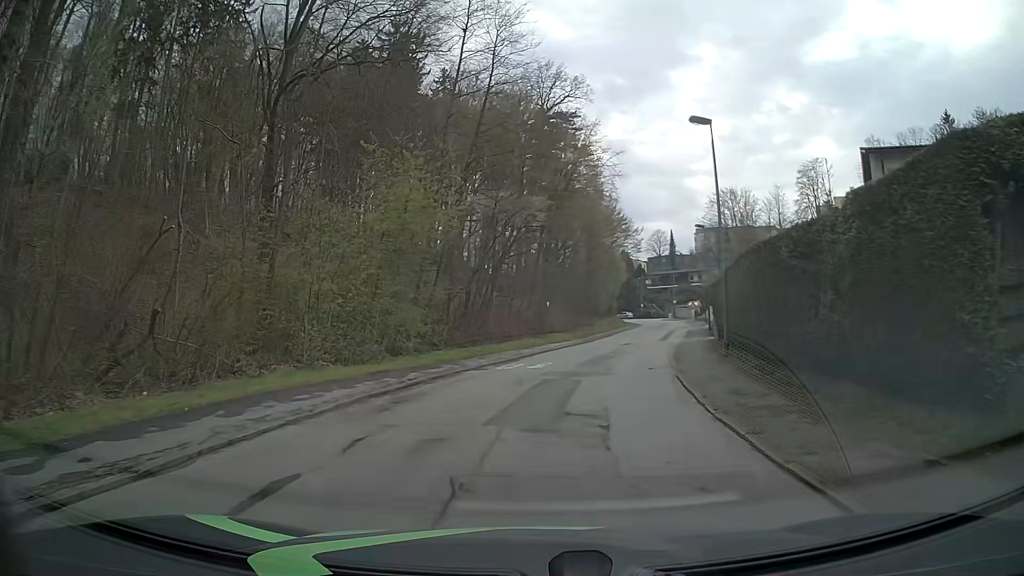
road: residential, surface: asphalt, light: Day
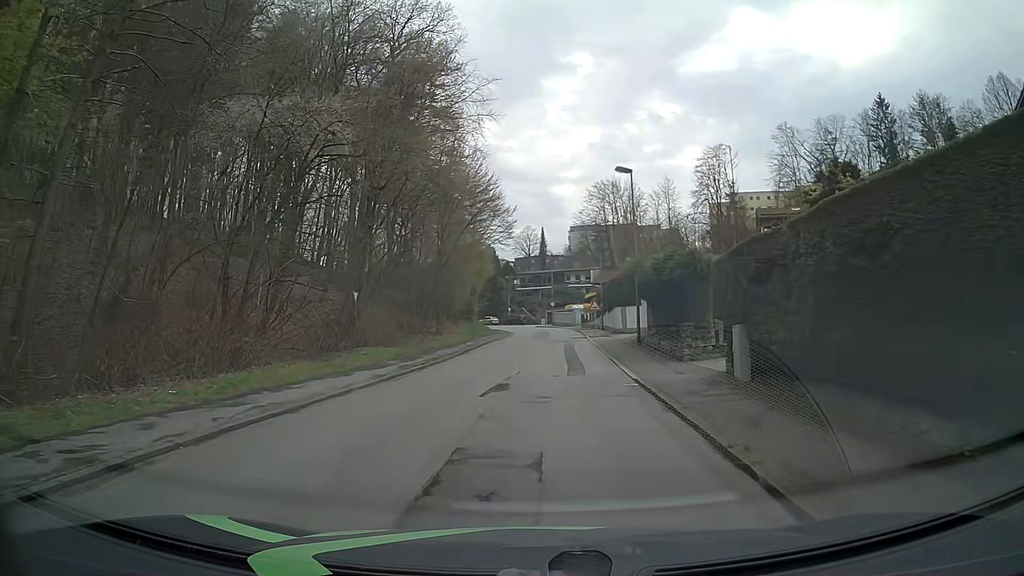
(+2.8, +21.7) m; +12°
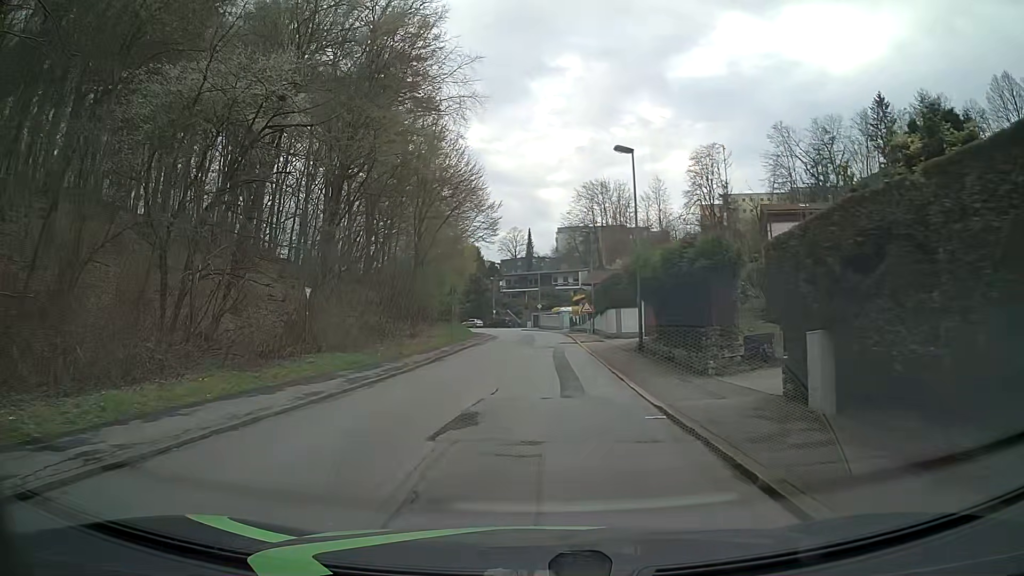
(+0.1, +4.4) m; +2°
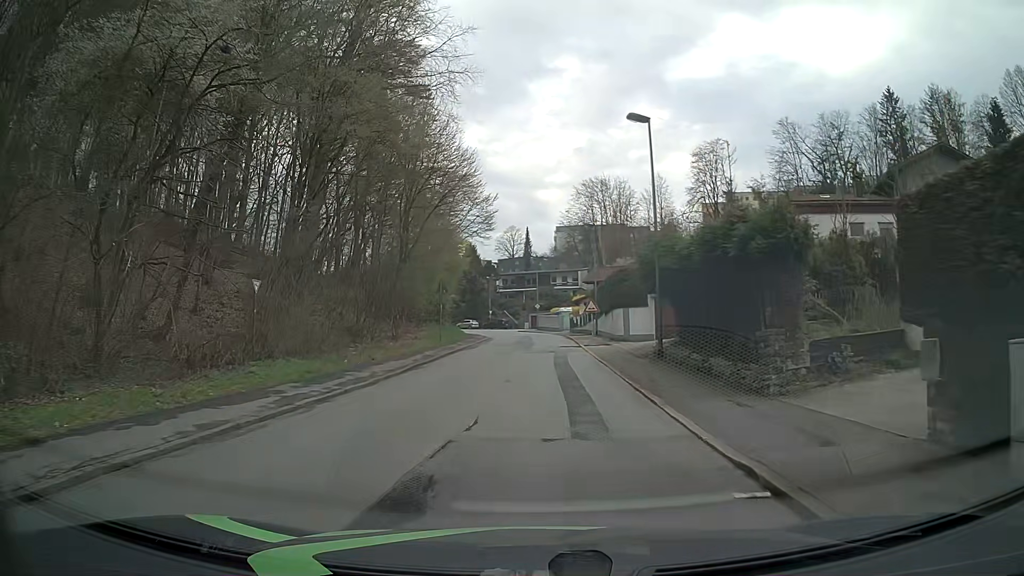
(0.0, +4.4) m; 0°
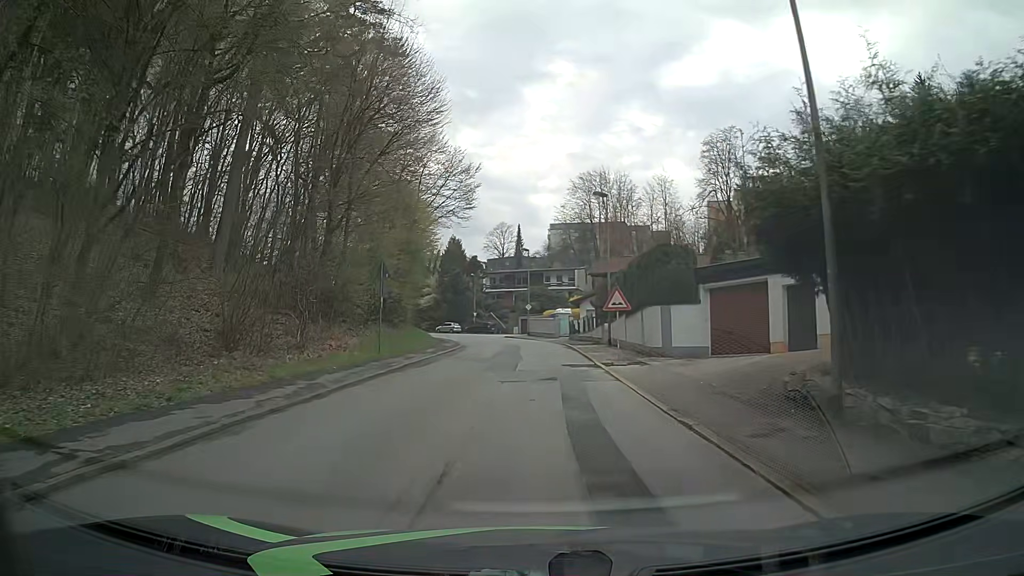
(+0.1, +13.4) m; 0°
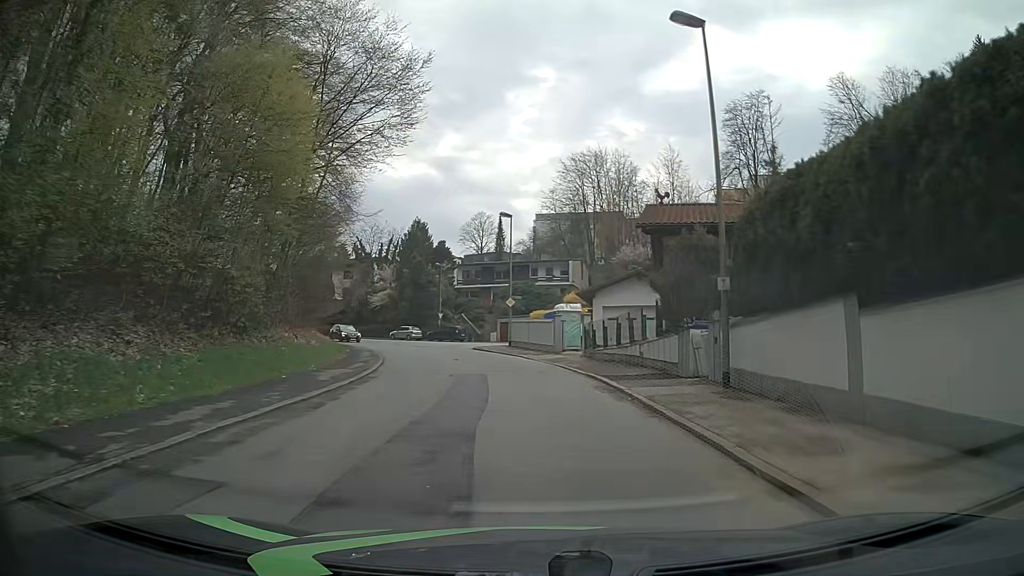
(0.0, +22.2) m; +3°
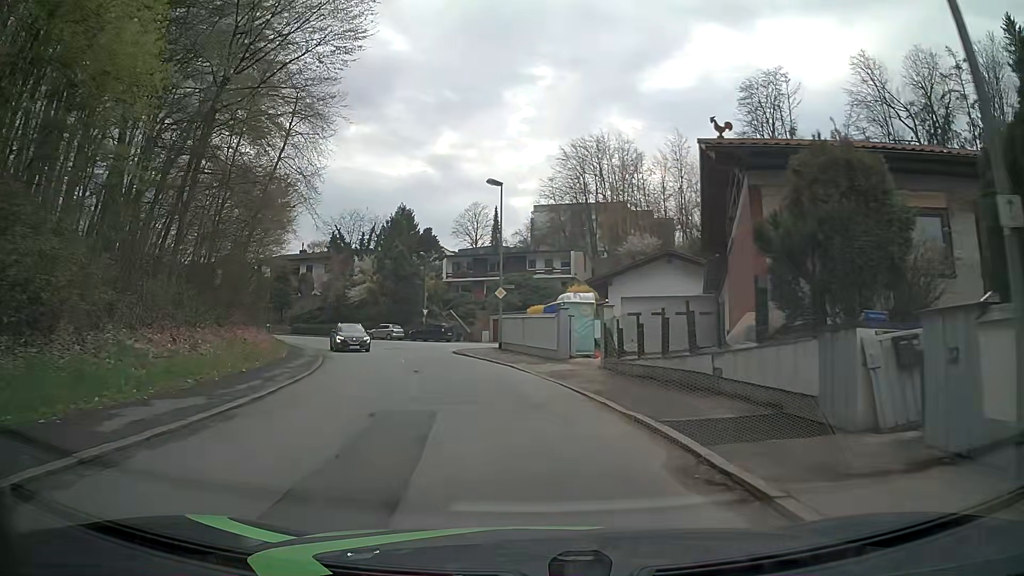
(-0.1, +8.9) m; -1°
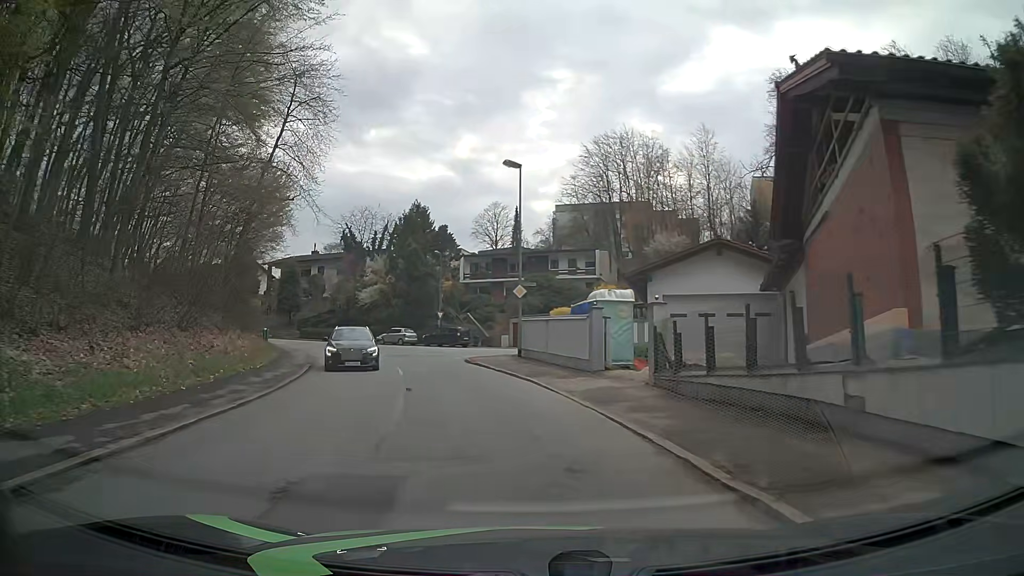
(0.0, +4.5) m; 0°
(-1, +10) (-2, +20) (-5, +30) (-8, +39) (-12, +48) (-17, +57) (-24, +64) (-32, +70) (-41, +75) (-50, +79) m
